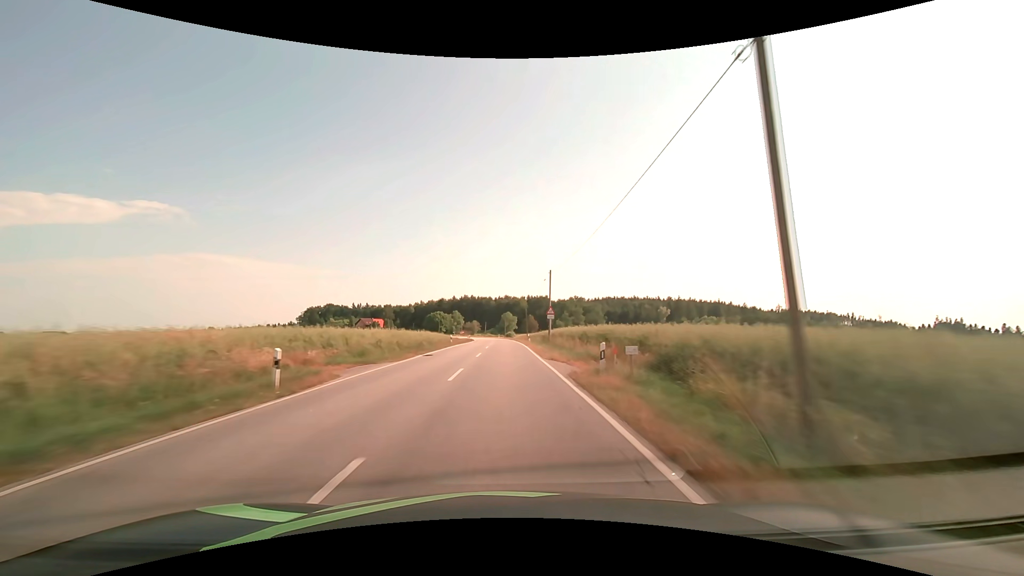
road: secondary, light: Day
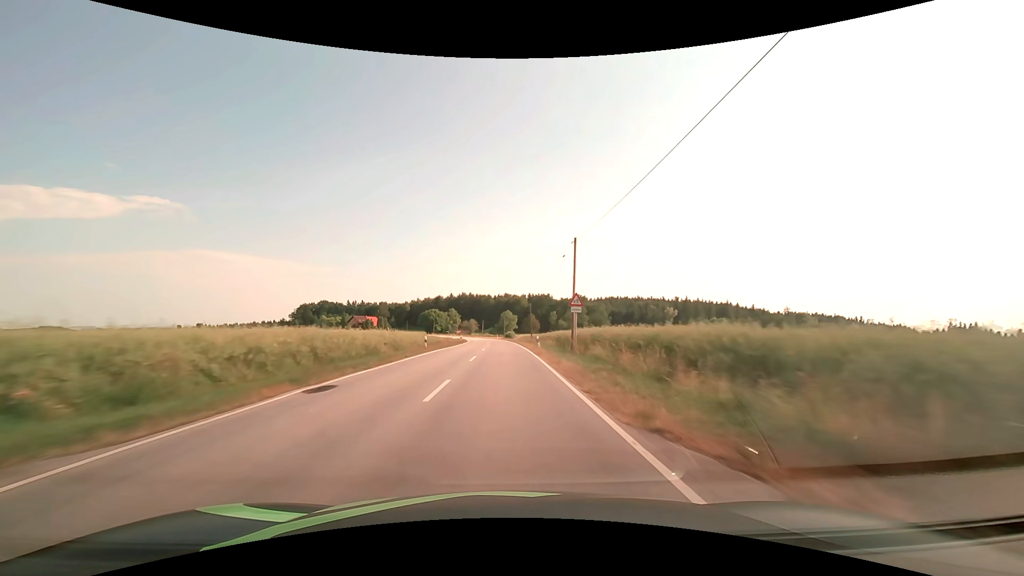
(0.0, +15.9) m; 0°
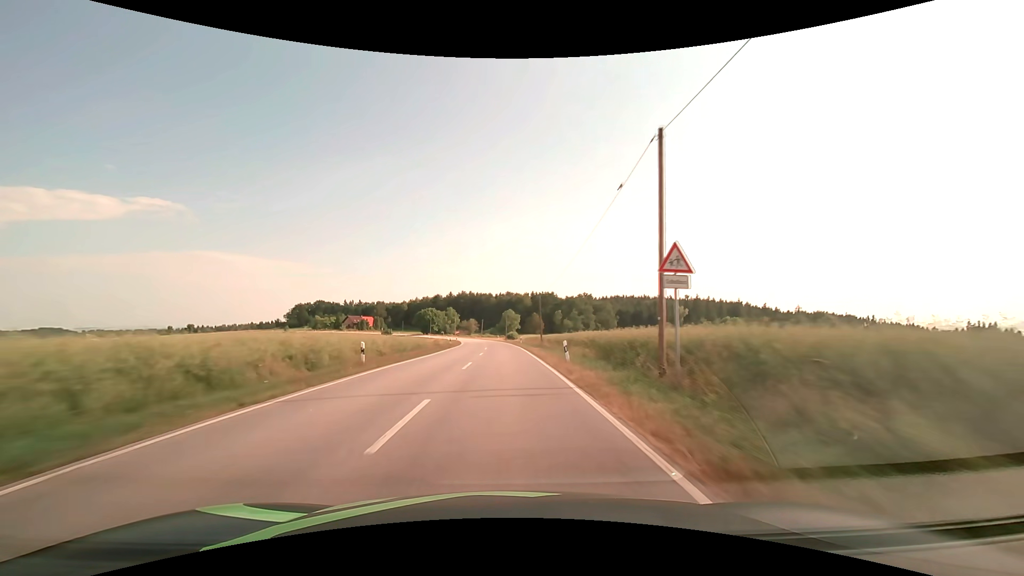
(0.0, +15.9) m; 0°
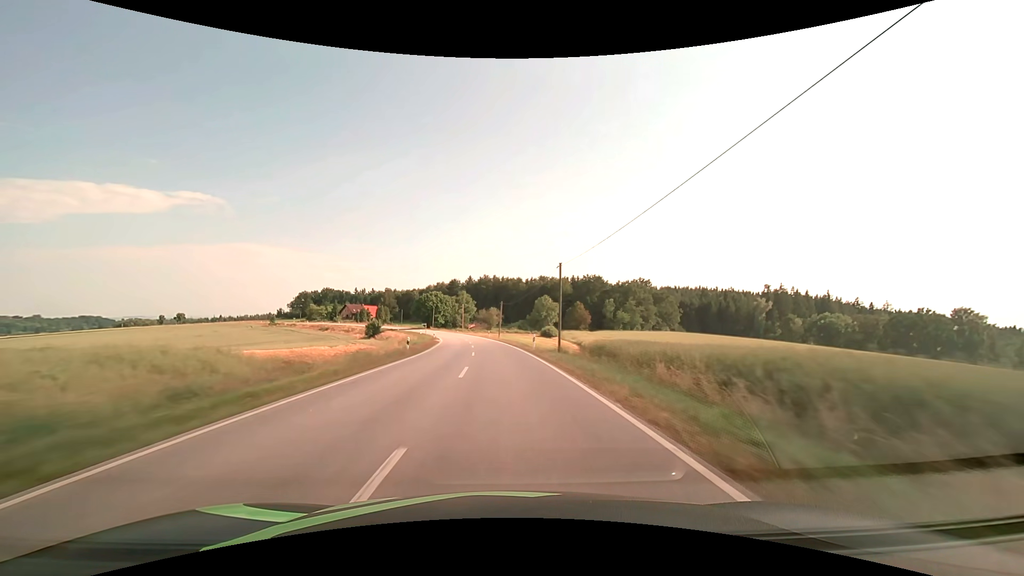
(-1.4, +63.6) m; -3°
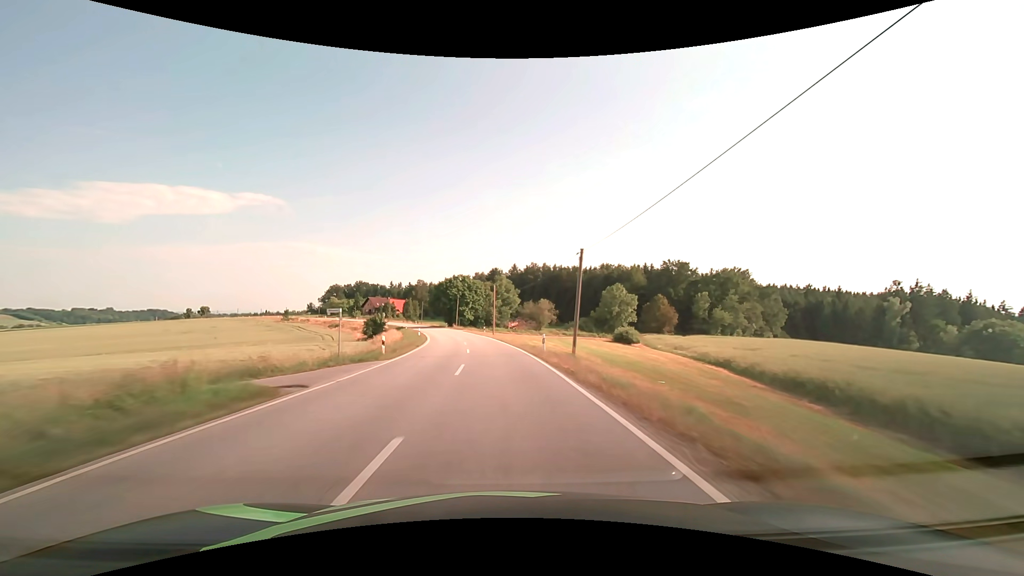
(-2.0, +47.6) m; -5°
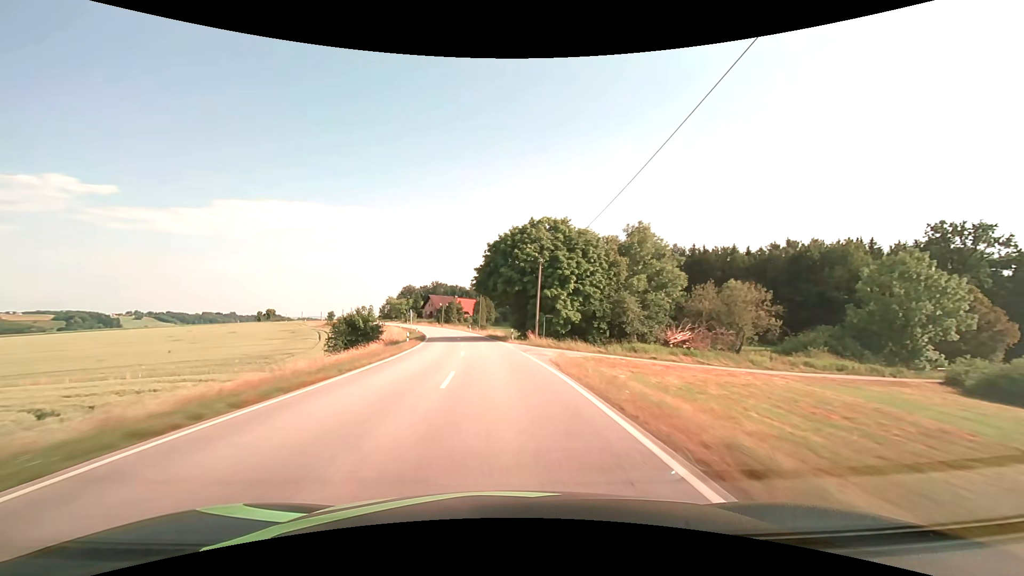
(-5.4, +63.0) m; -10°
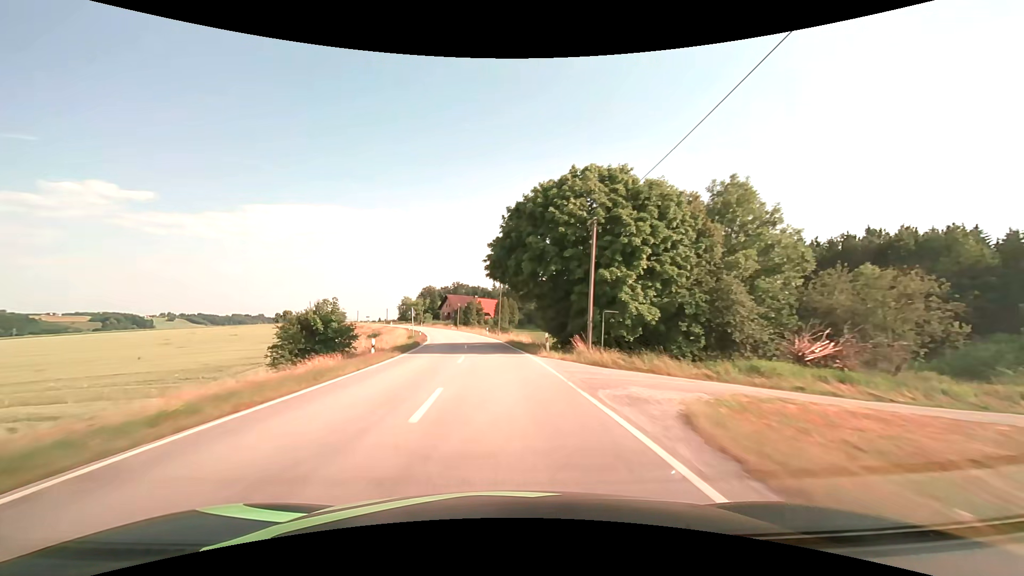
(-0.4, +15.8) m; -3°
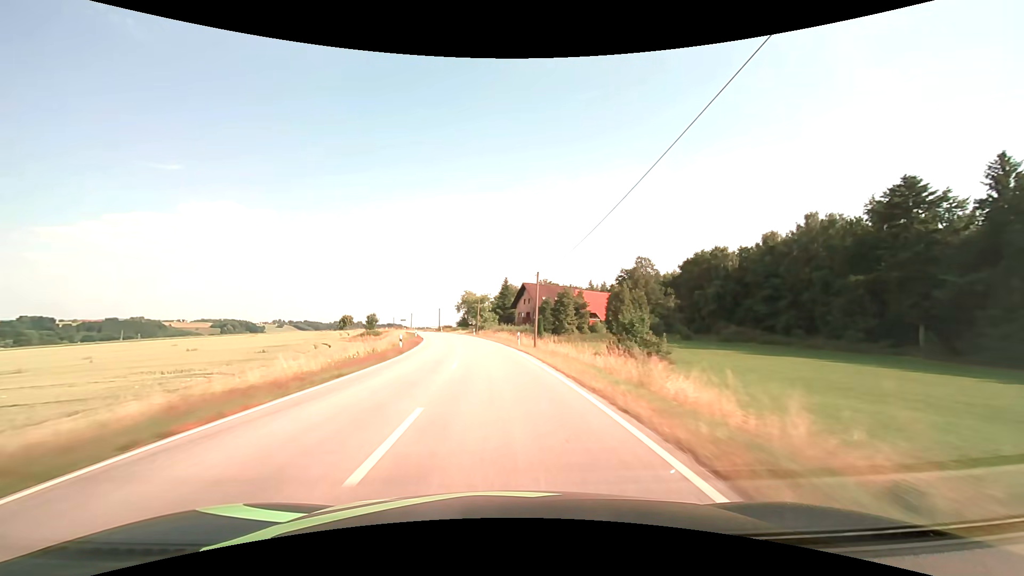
(-5.3, +62.8) m; -10°
(0, +10) (-1, +20) (-1, +30) (-3, +40) (-4, +50) (-6, +60) (-7, +69) (-10, +79) (-12, +89) (-15, +99) m
